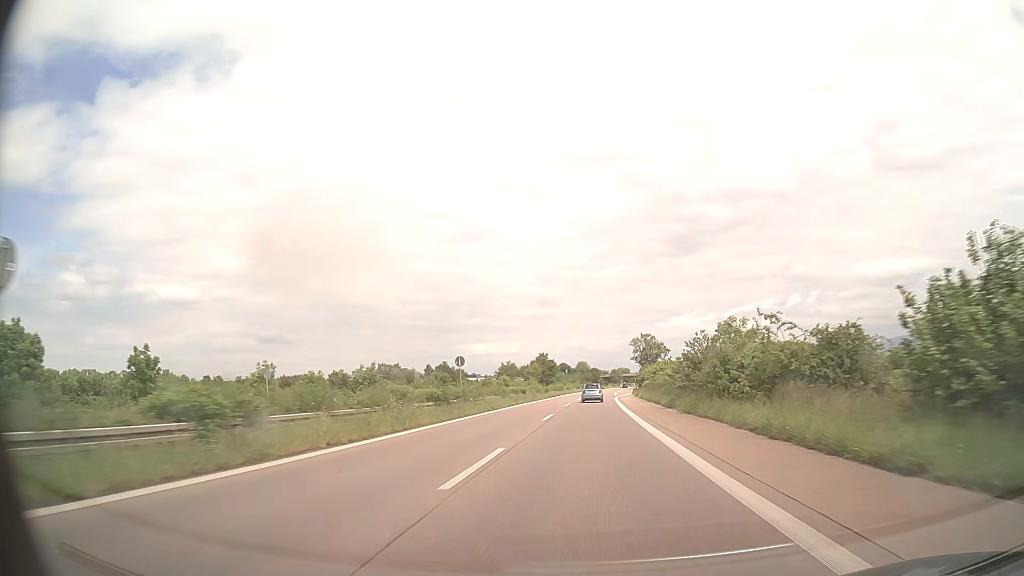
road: trunk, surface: asphalt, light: Day
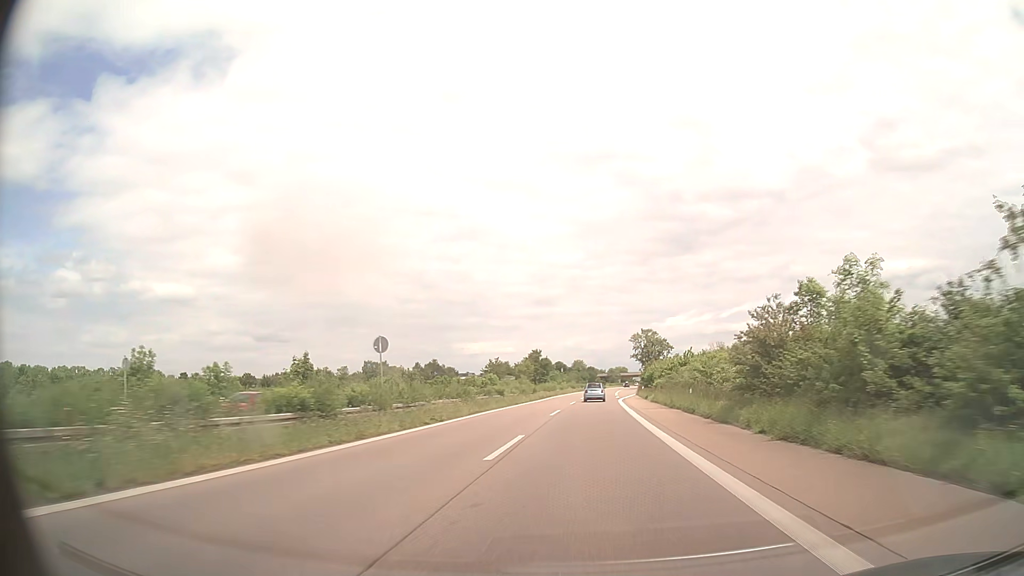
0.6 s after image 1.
(0.0, +14.6) m; 0°
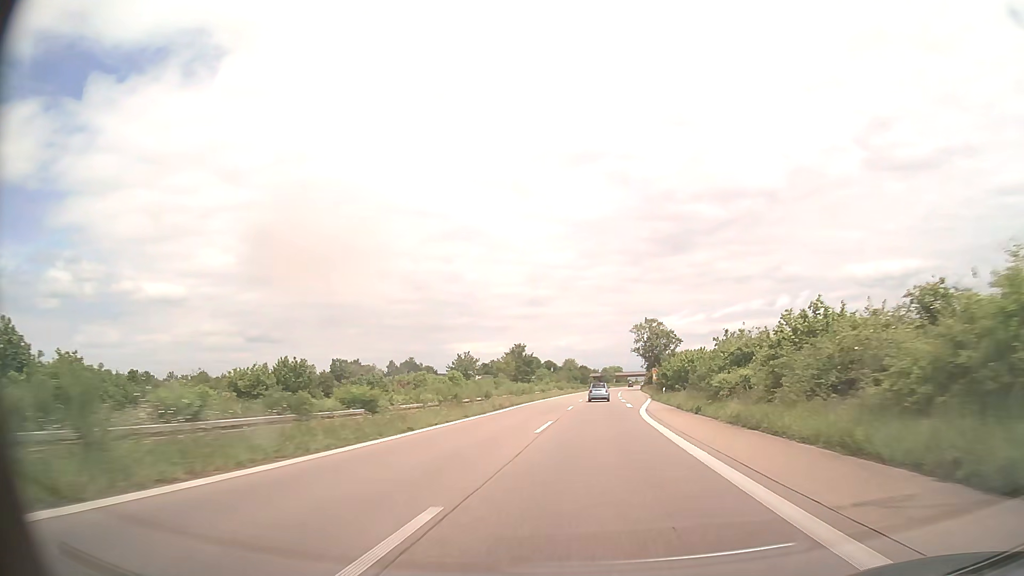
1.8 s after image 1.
(+0.2, +29.0) m; +1°
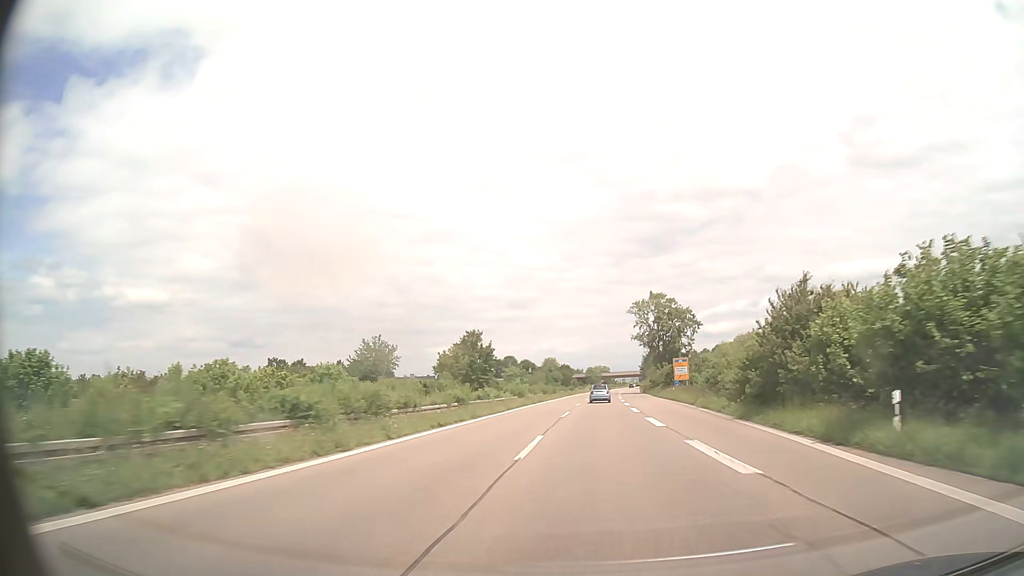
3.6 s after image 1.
(+0.5, +43.2) m; +1°
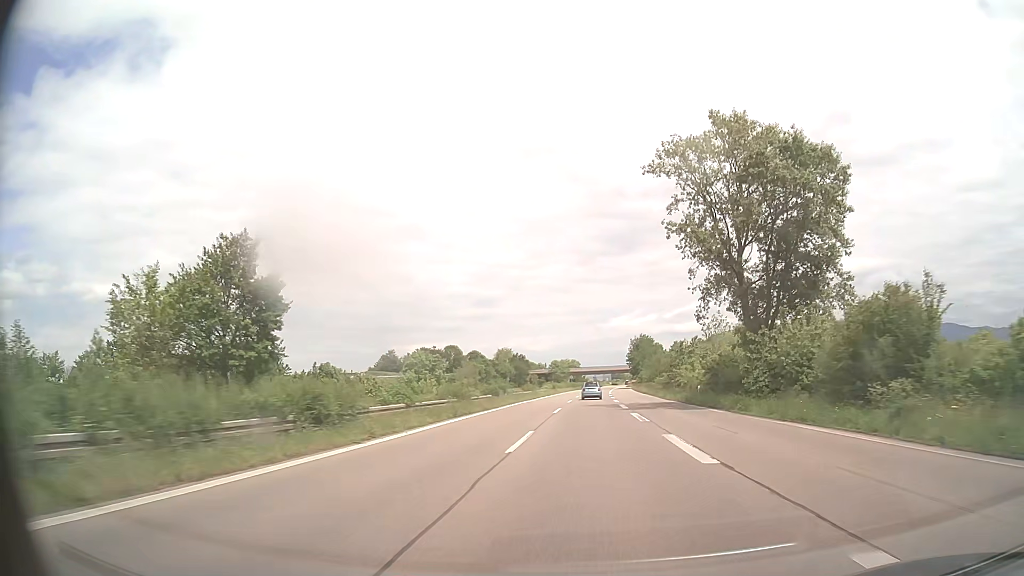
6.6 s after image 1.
(+1.6, +71.2) m; +3°
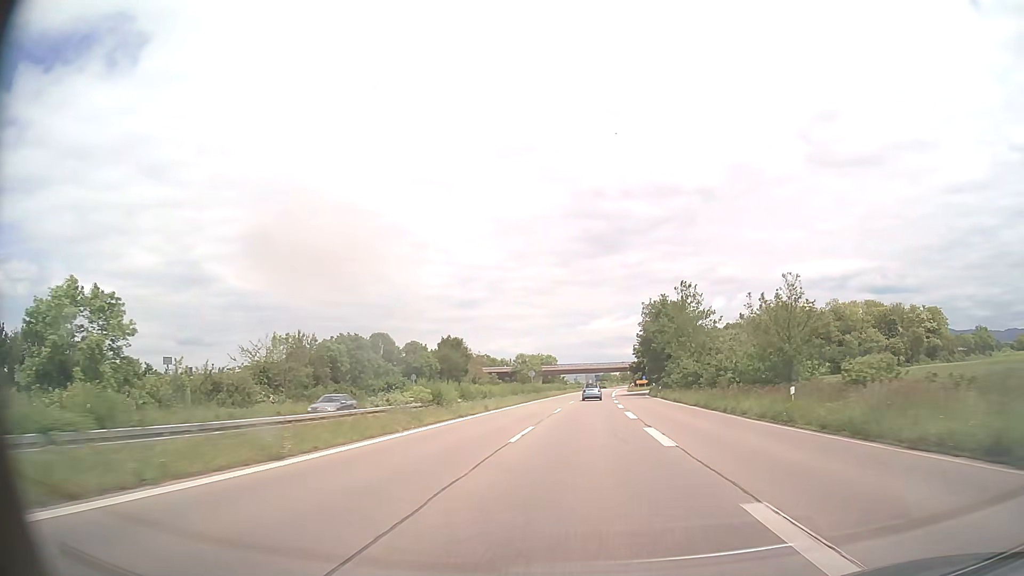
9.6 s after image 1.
(+0.9, +70.2) m; +2°
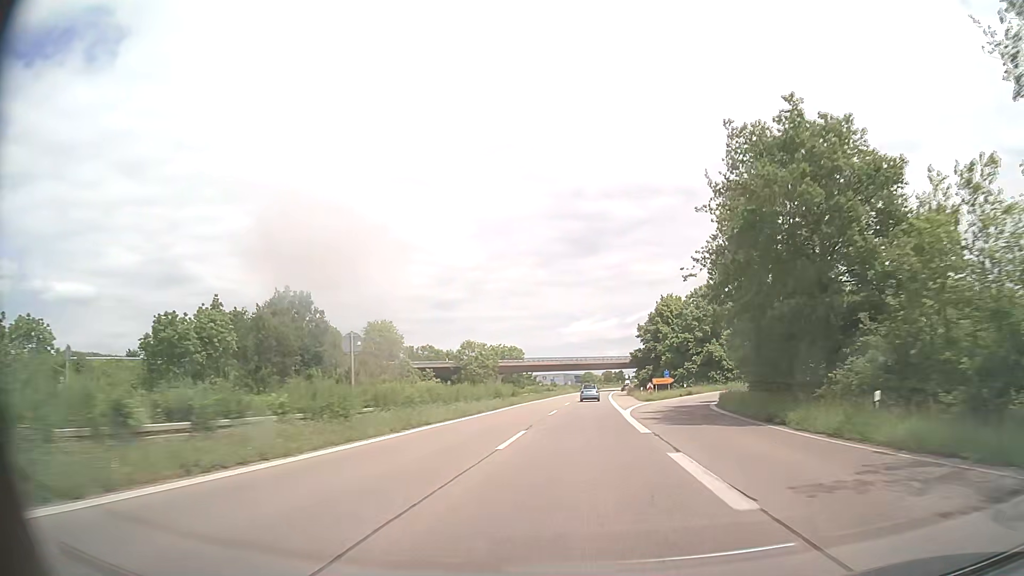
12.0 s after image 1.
(+0.8, +55.6) m; +2°
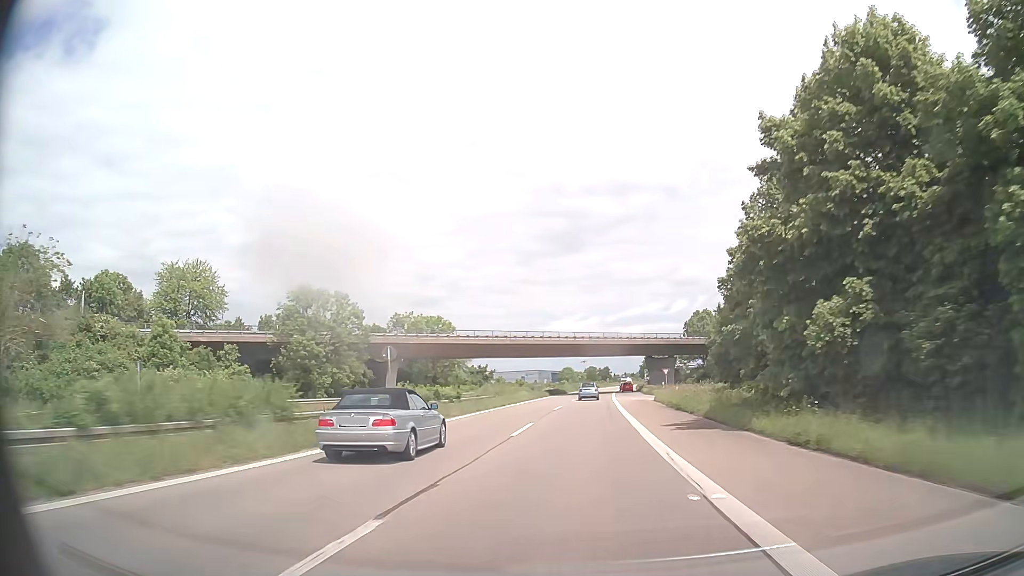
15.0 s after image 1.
(+1.1, +68.5) m; +2°
(0, +10) (0, +20) (0, +30) (0, +40) (+1, +50) (+1, +60) (+1, +70) (+2, +80) (+2, +90) (+3, +100) m
